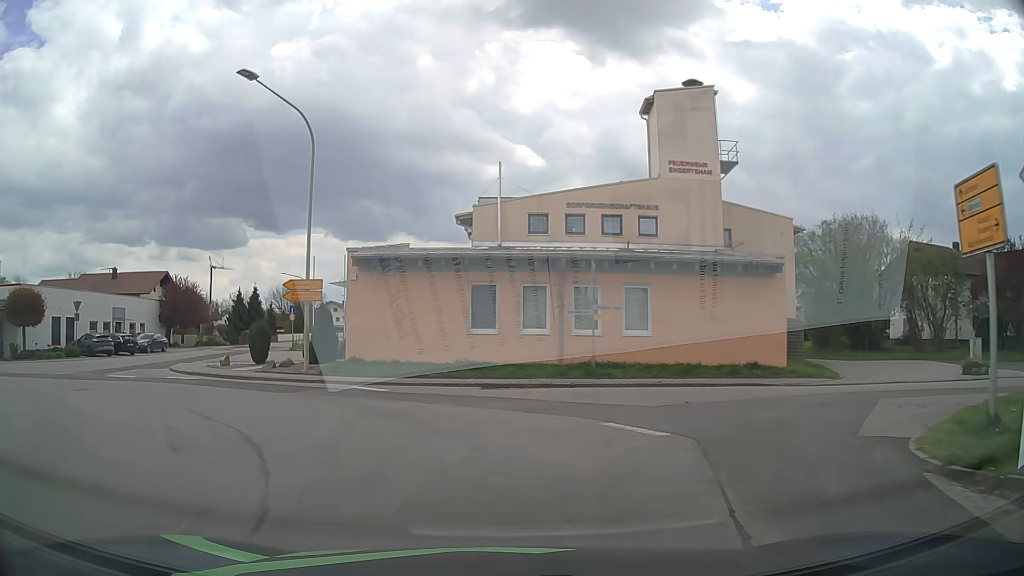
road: tertiary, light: Day
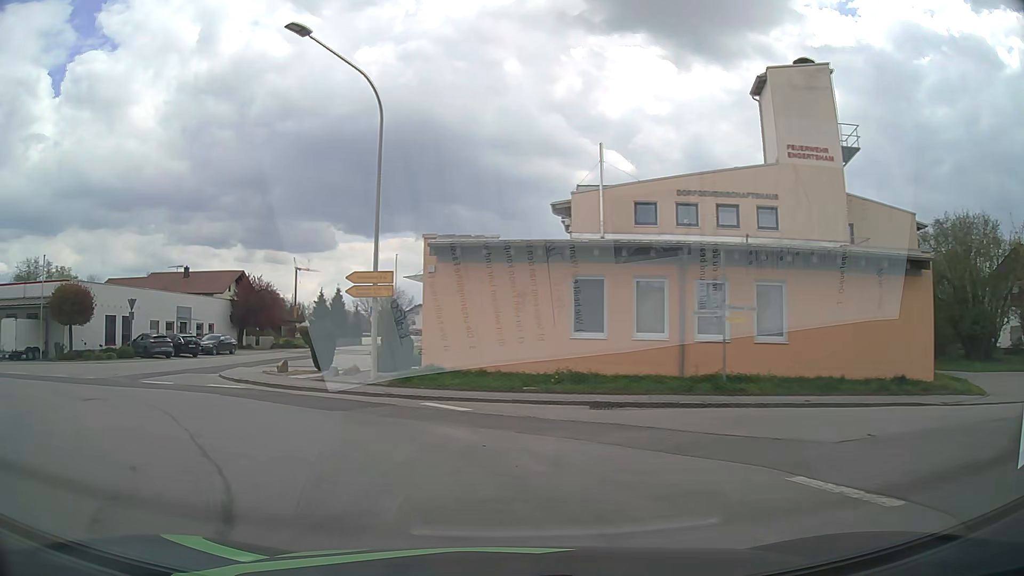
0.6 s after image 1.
(-0.2, +3.8) m; -8°
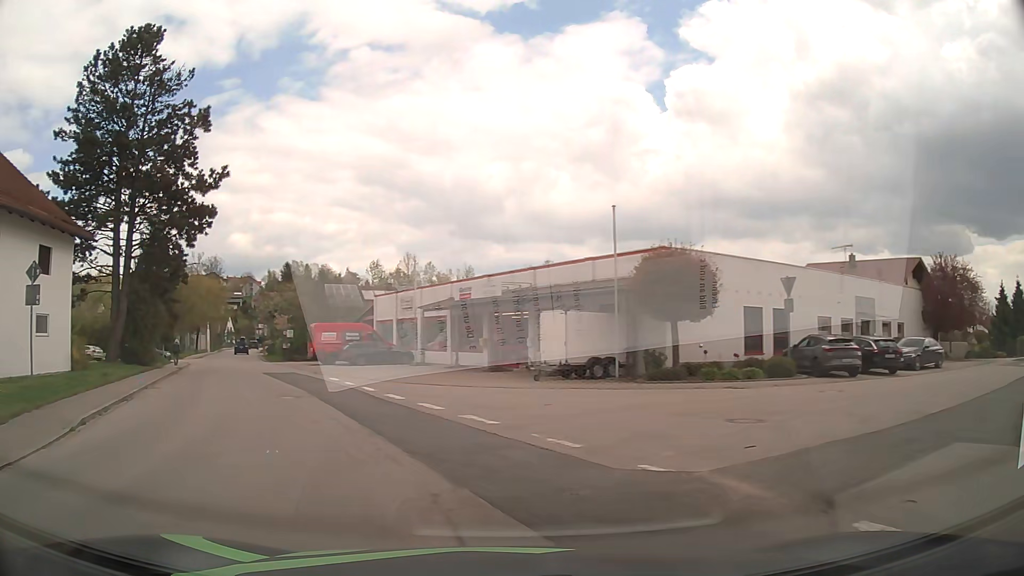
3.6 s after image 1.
(-8.0, +15.4) m; -56°
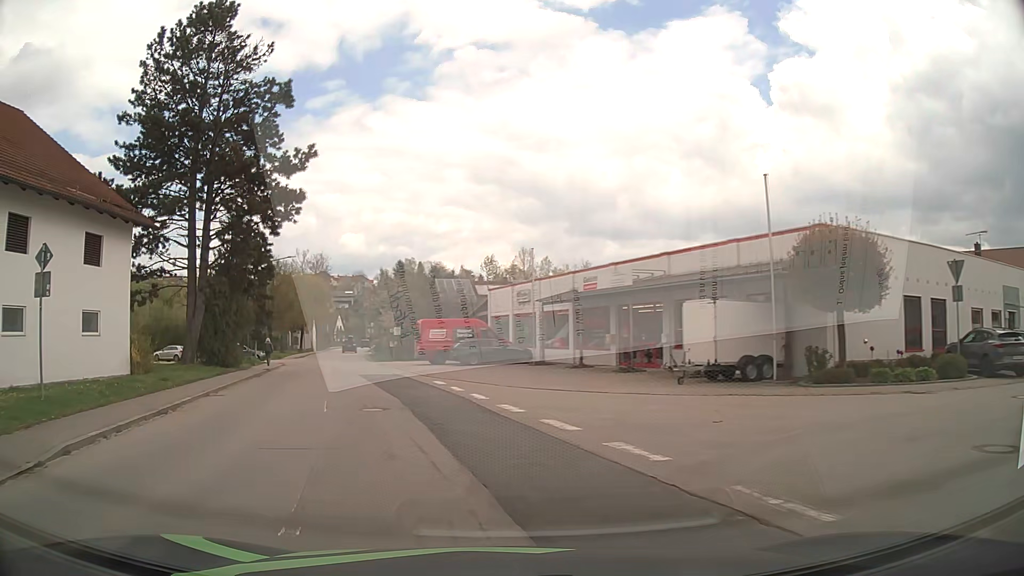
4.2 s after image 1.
(-0.3, +4.0) m; -9°
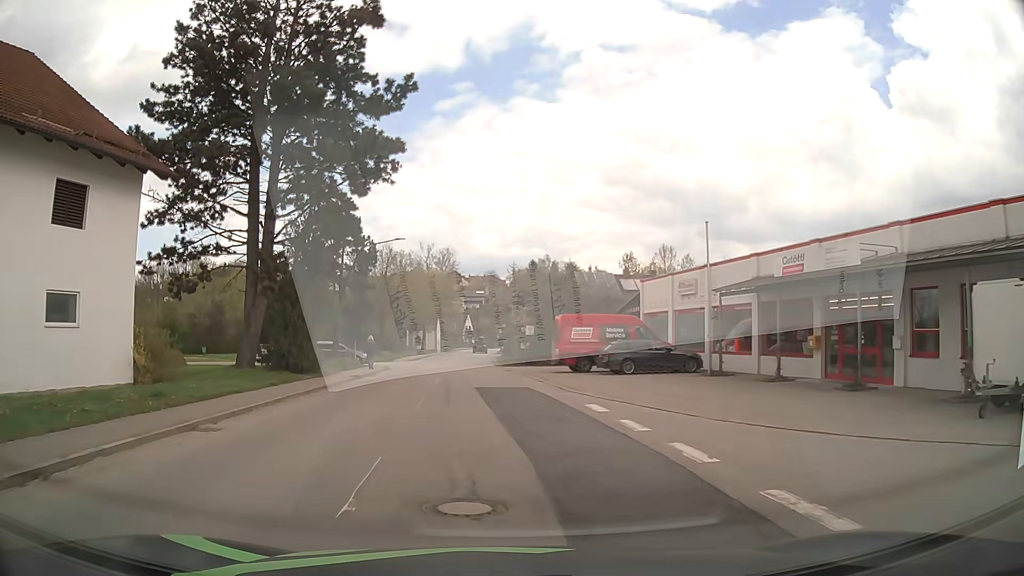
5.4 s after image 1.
(-1.1, +8.6) m; -11°
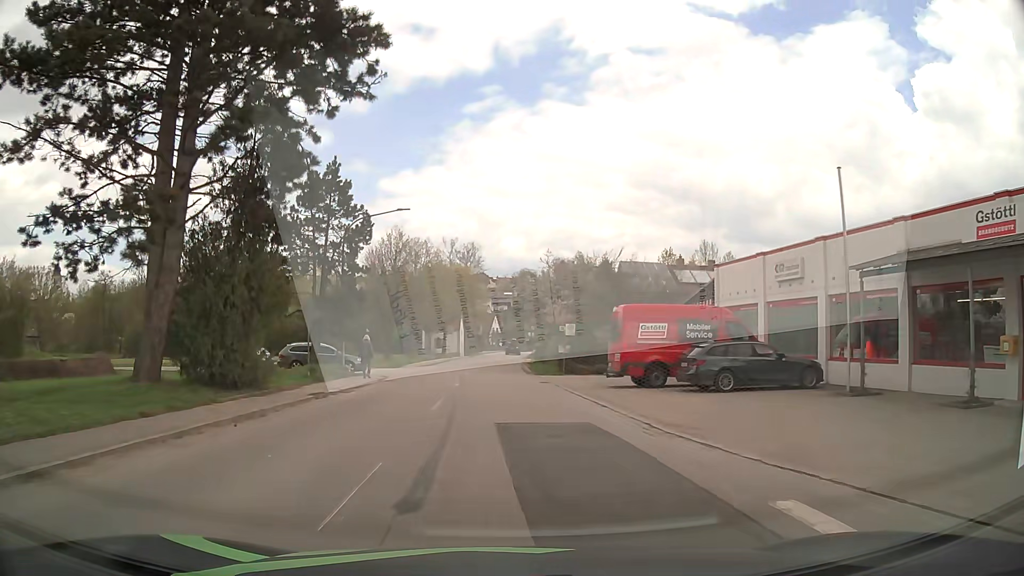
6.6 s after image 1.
(-0.2, +9.5) m; -2°
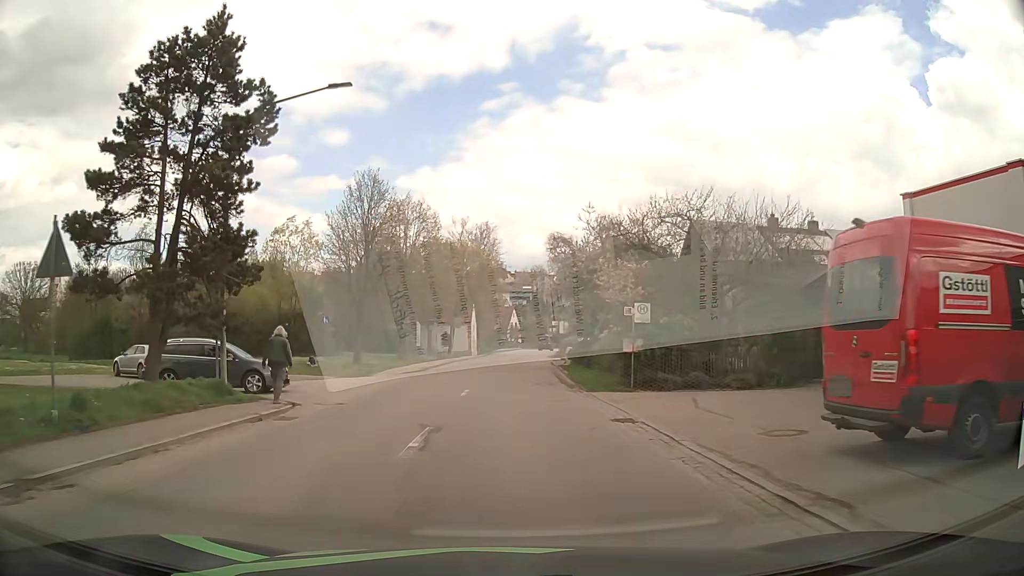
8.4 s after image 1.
(-0.2, +15.0) m; -1°
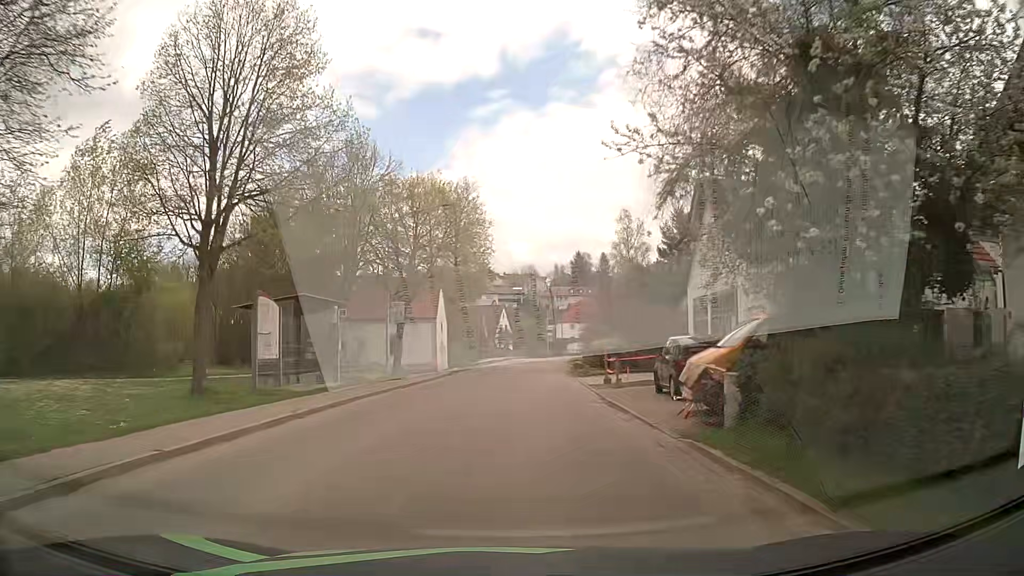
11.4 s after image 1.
(0.0, +27.3) m; +1°
(0, +10) (0, +20) (+1, +30) (+1, +40) (+2, +50) (+3, +60) (+4, +70) (+6, +80) (+8, +89) (+12, +98) m
